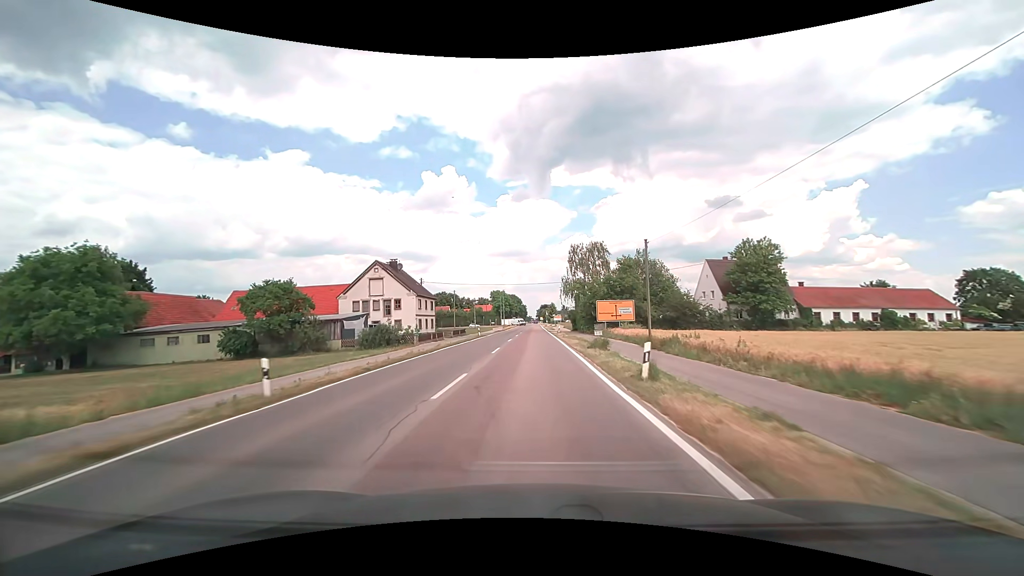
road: tertiary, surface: asphalt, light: Day
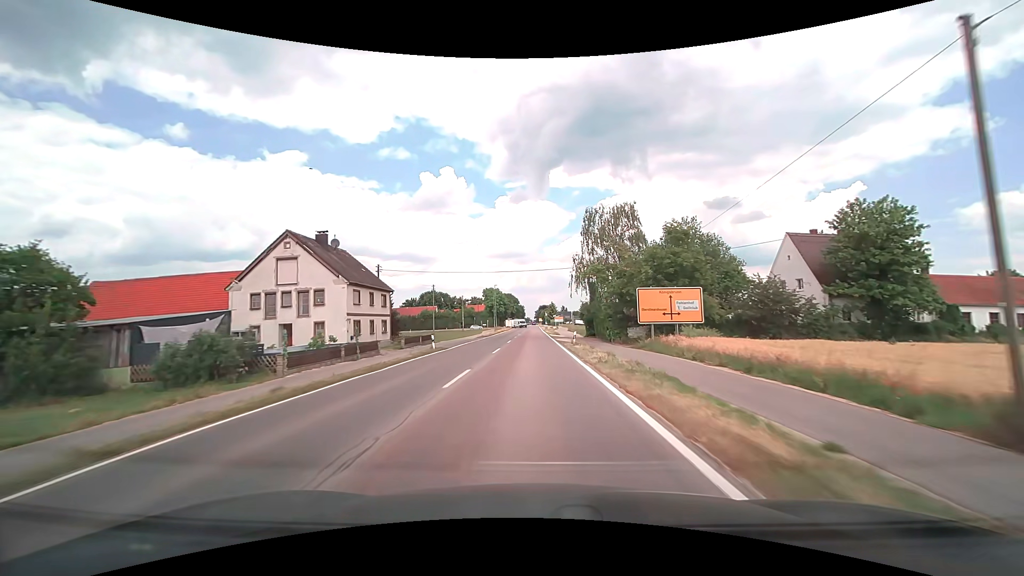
(+0.1, +23.2) m; 0°
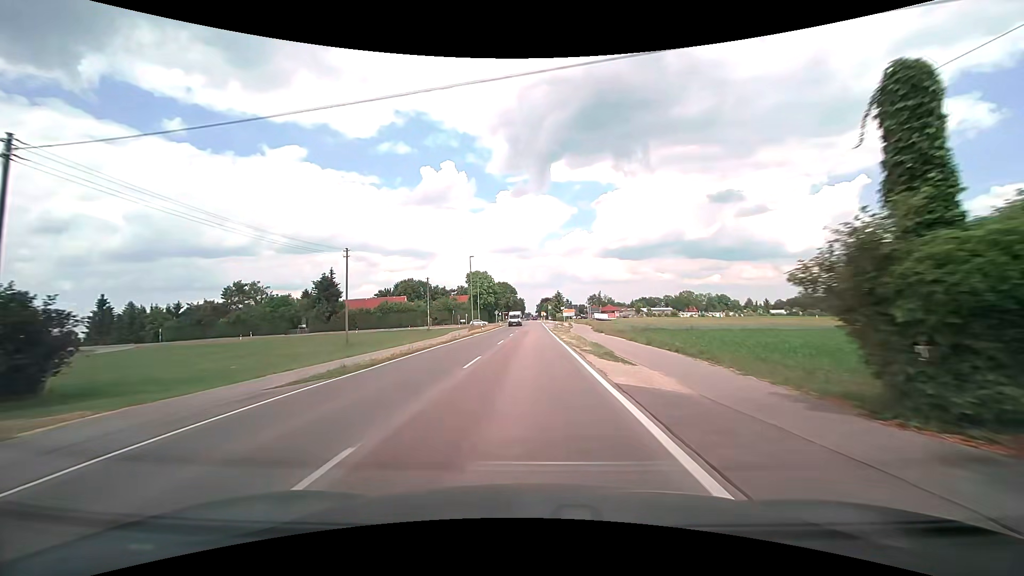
(-0.1, +45.7) m; 0°
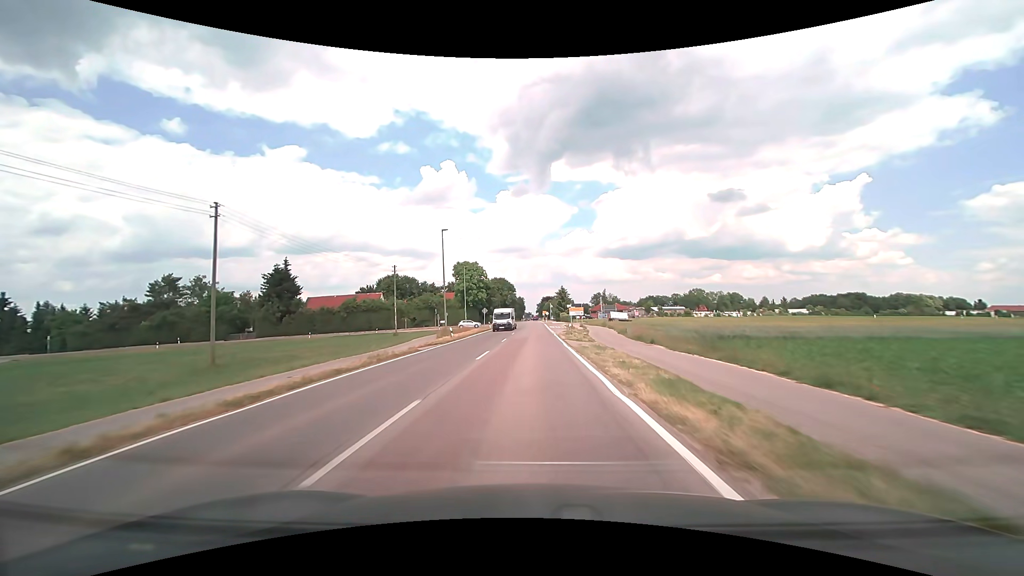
(-0.1, +21.9) m; 0°
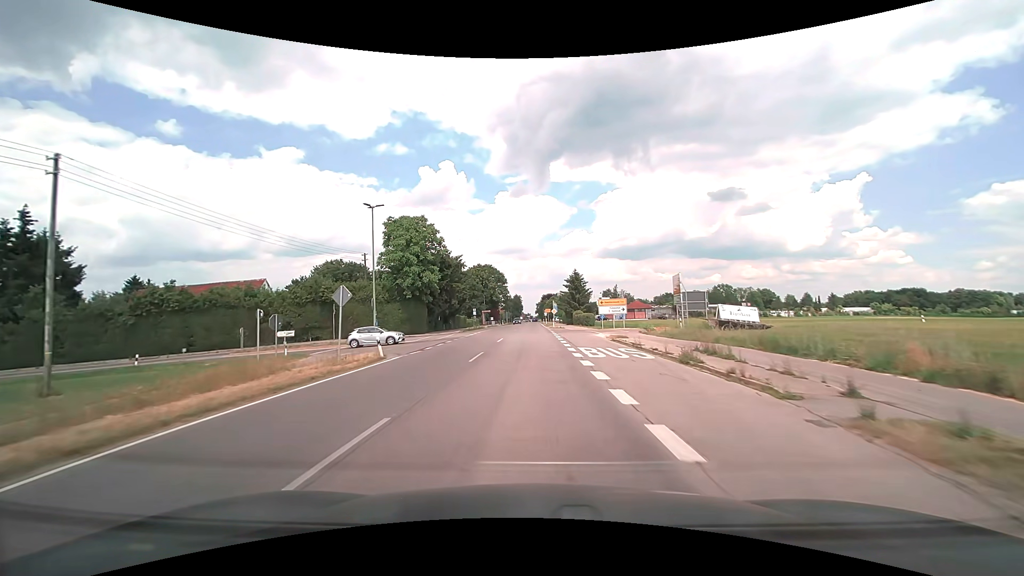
(+0.1, +49.8) m; 0°
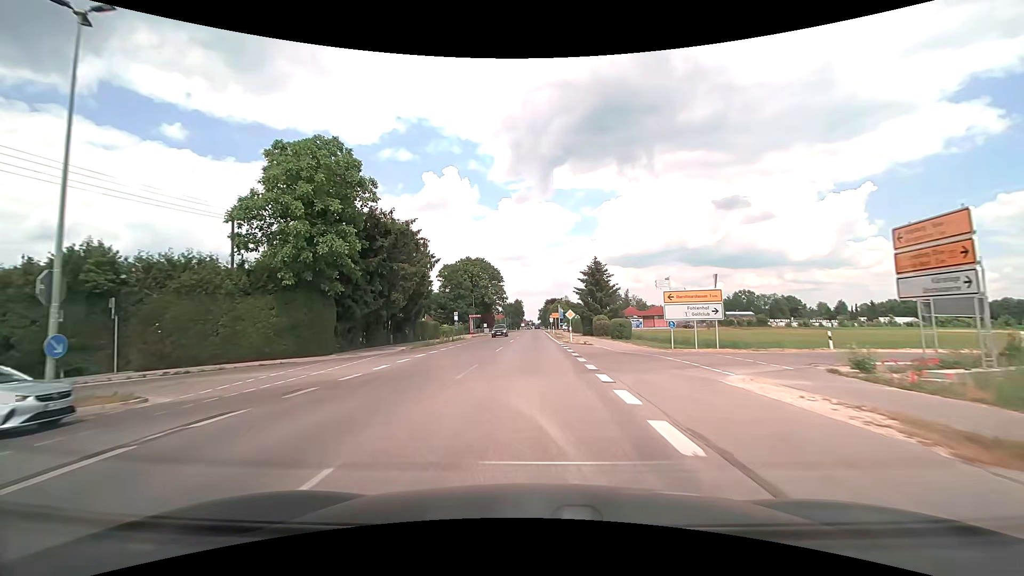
(-0.2, +26.5) m; 0°
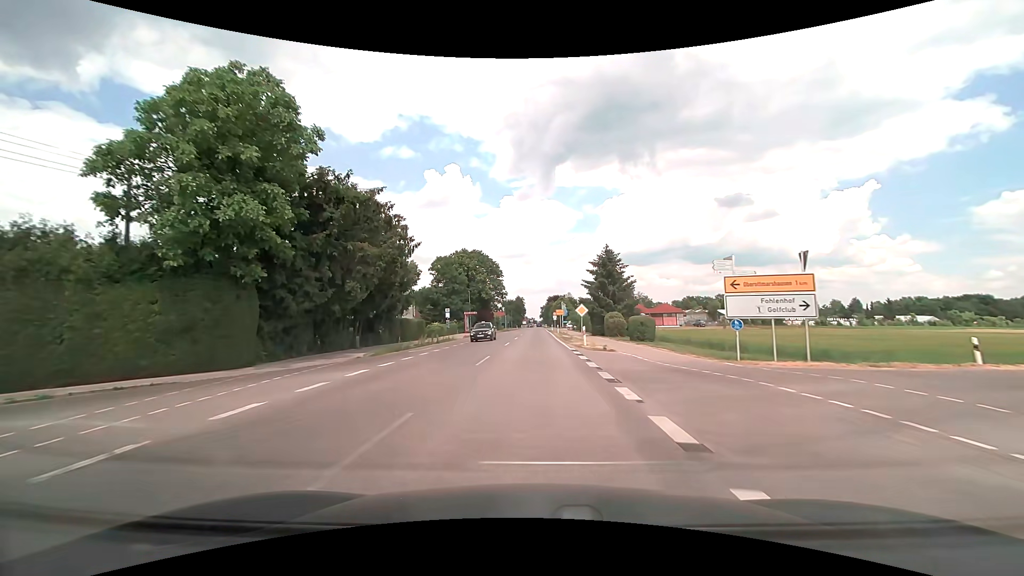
(0.0, +8.7) m; 0°
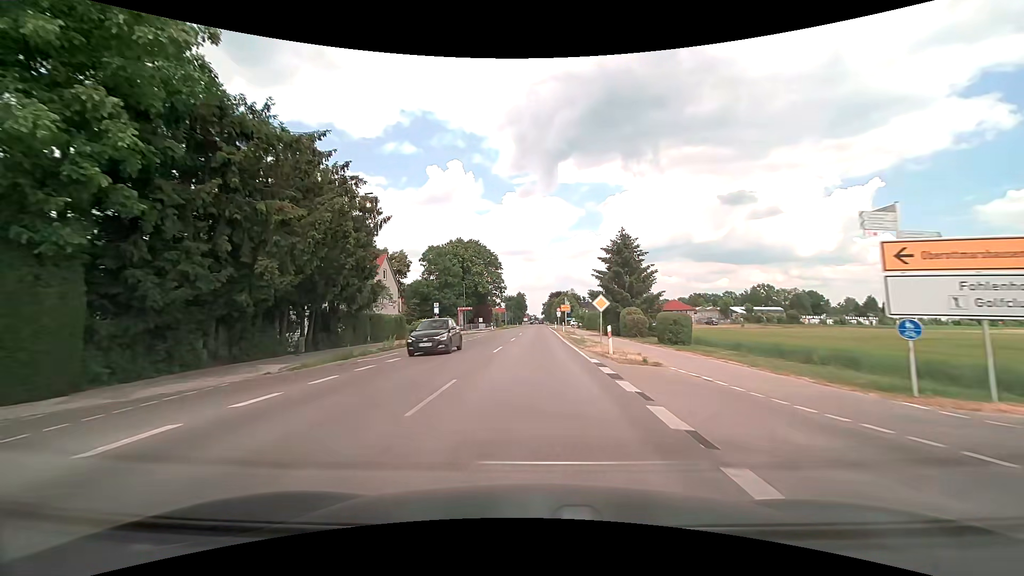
(0.0, +8.5) m; 0°
(0, +10) (0, +20) (0, +30) (0, +40) (0, +50) (0, +60) (+1, +70) (0, +80) (0, +90) (+1, +100) m
